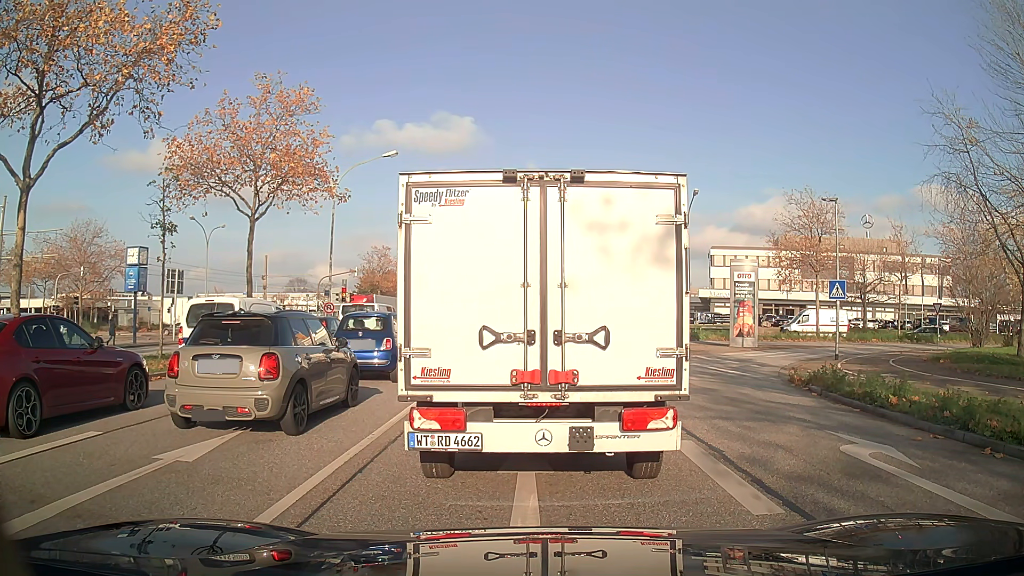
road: primary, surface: asphalt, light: Day
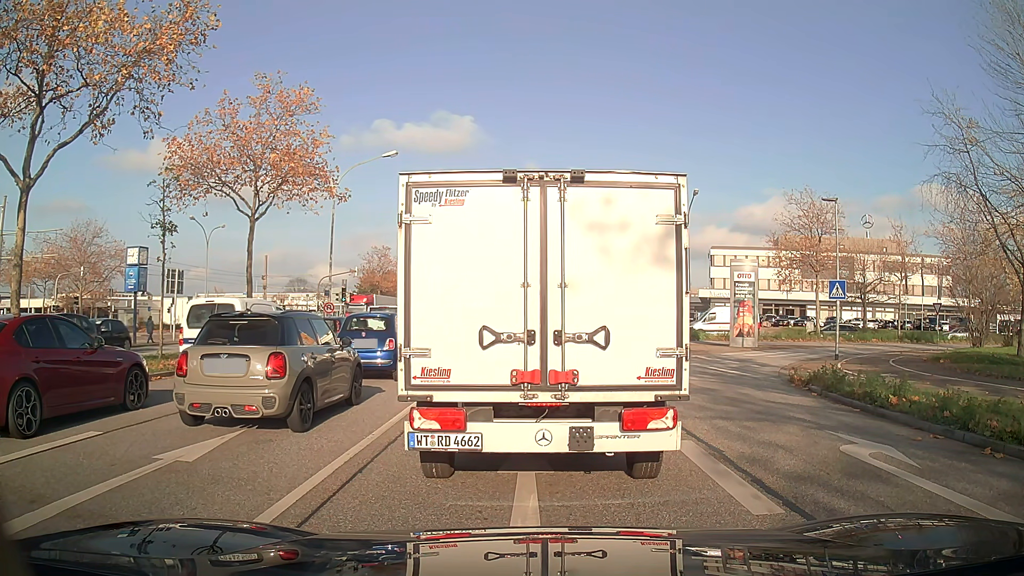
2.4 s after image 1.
(0.0, 0.0) m; 0°
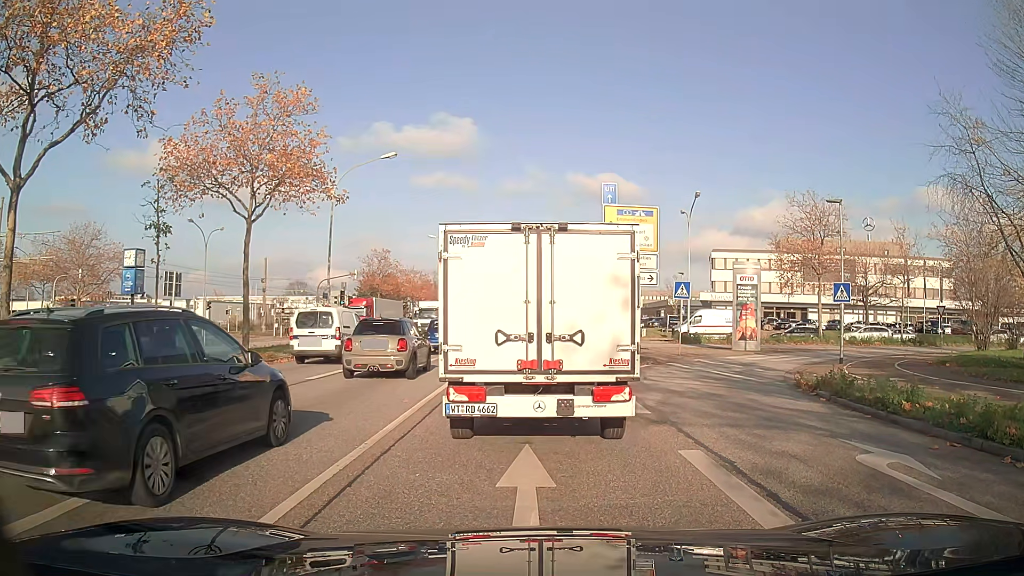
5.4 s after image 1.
(0.0, +0.4) m; 0°
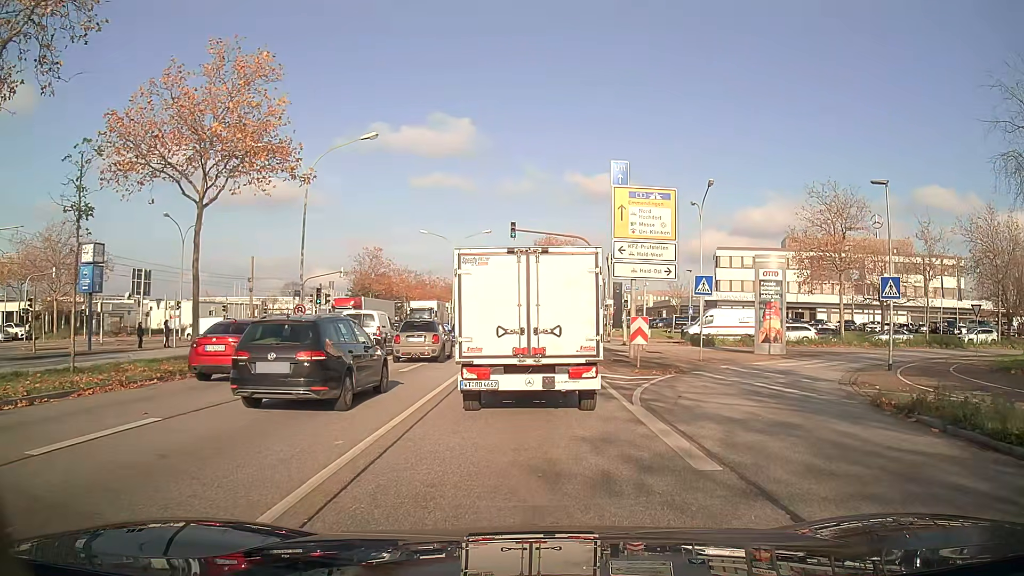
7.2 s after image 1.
(0.0, +4.3) m; 0°
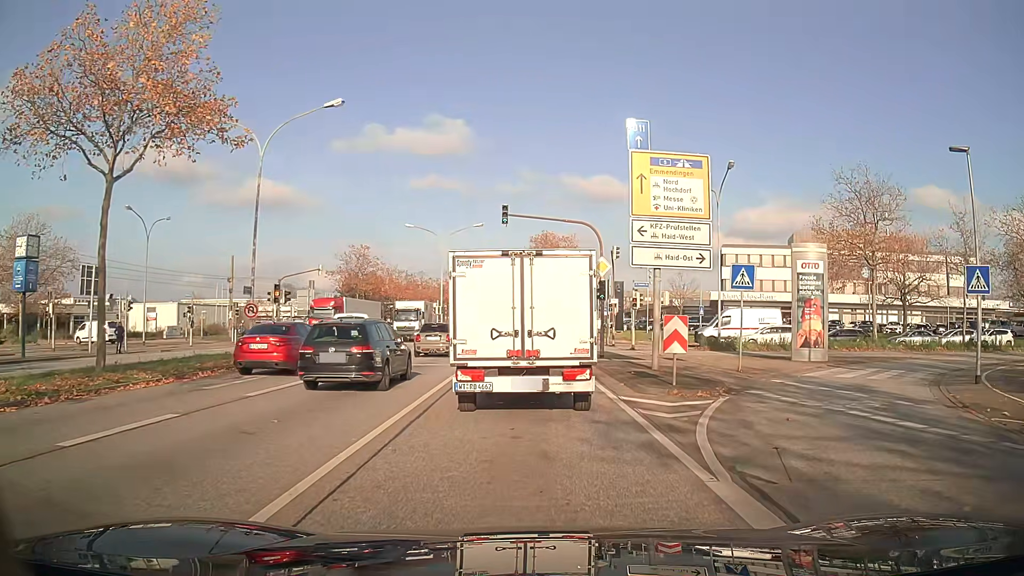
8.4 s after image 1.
(0.0, +5.5) m; 0°
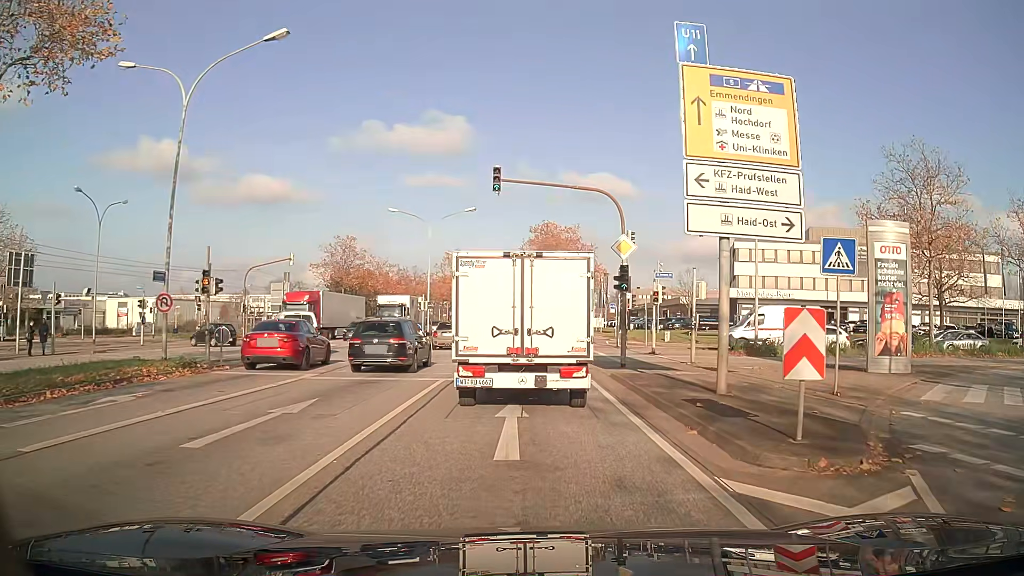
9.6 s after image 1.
(0.0, +6.8) m; 0°
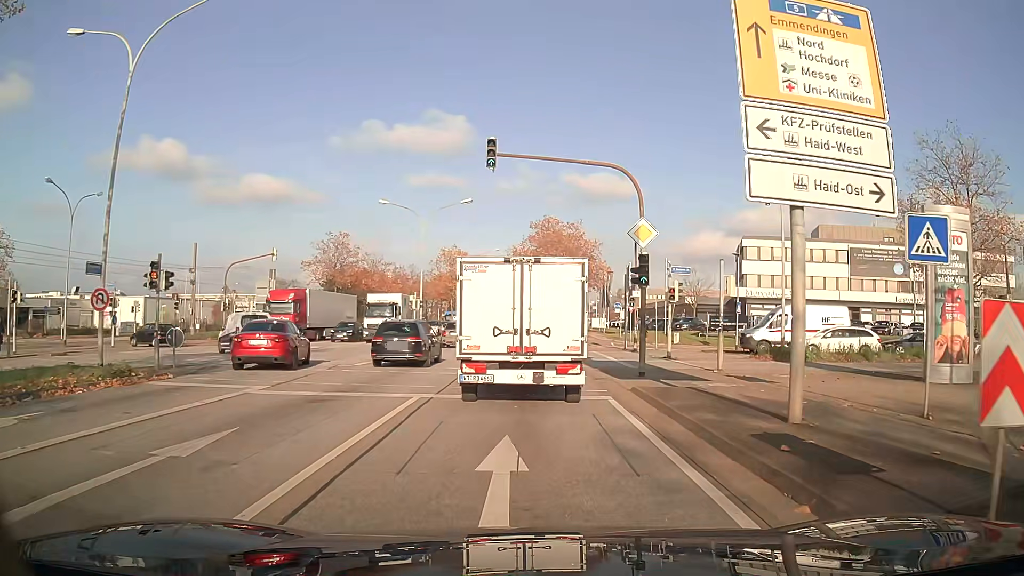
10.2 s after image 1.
(0.0, +3.5) m; 0°
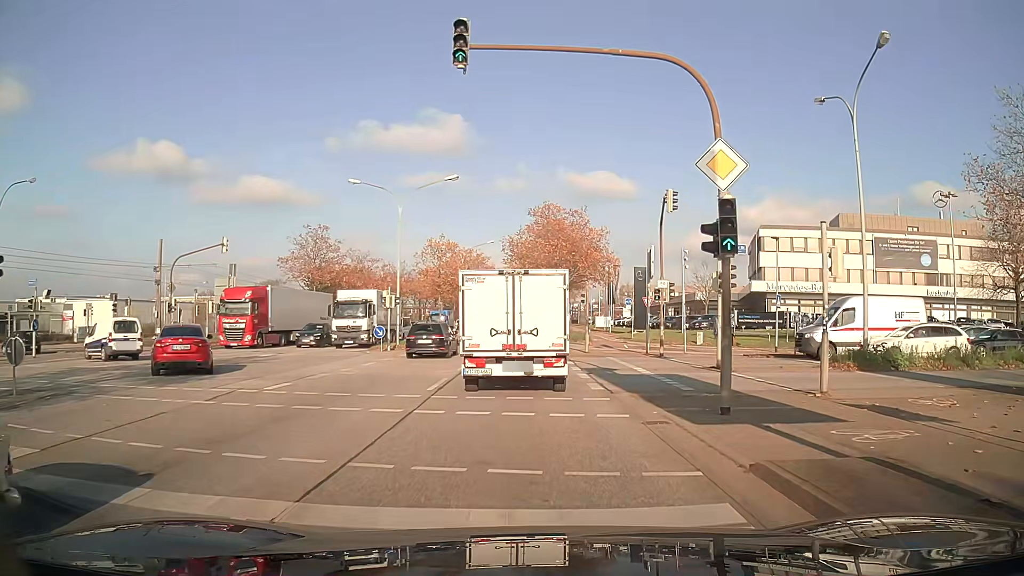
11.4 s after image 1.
(0.0, +7.8) m; 0°
